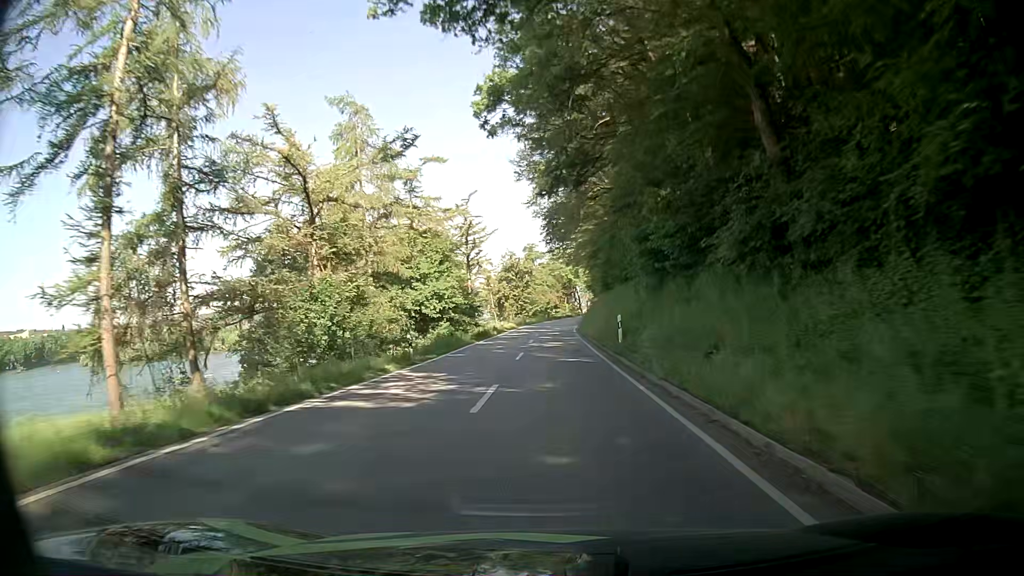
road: secondary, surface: asphalt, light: Day
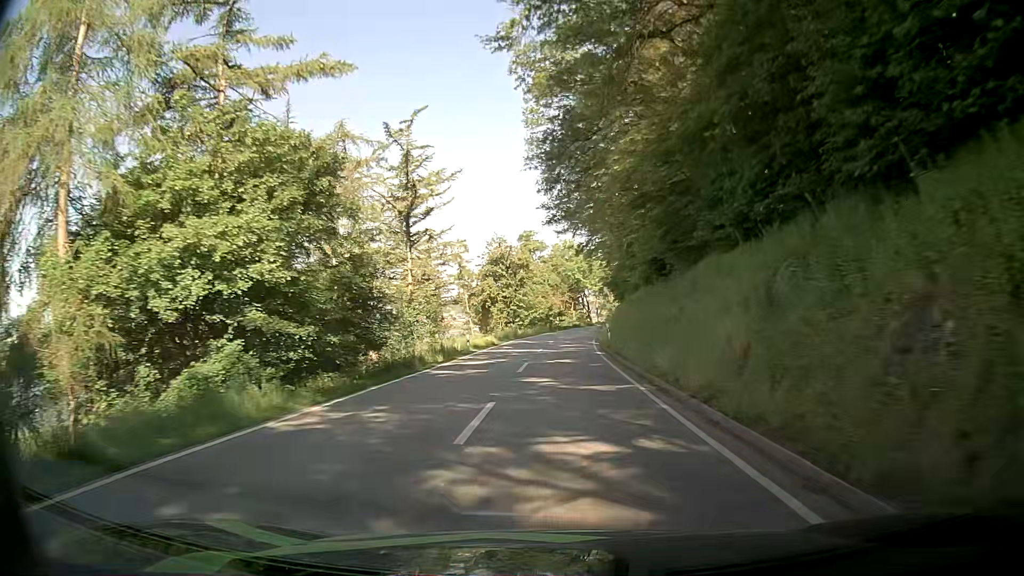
(+0.2, +27.2) m; 0°
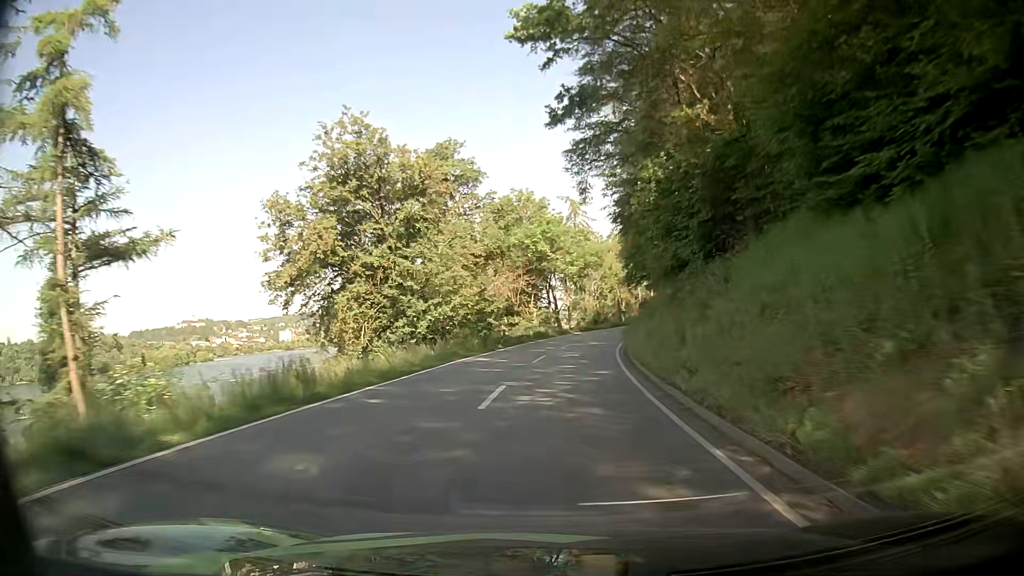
(+0.6, +45.4) m; +3°
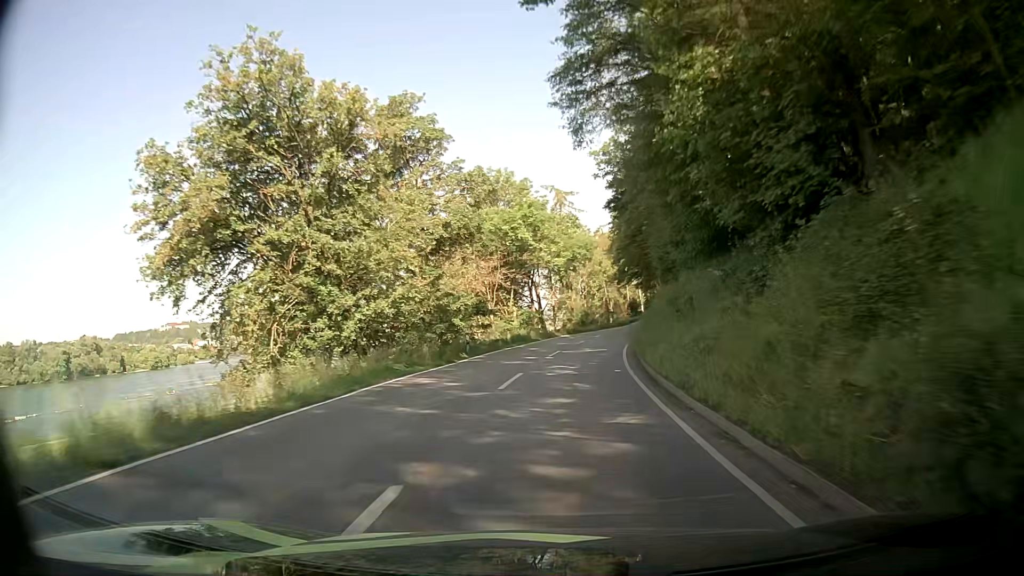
(0.0, +9.2) m; +1°
